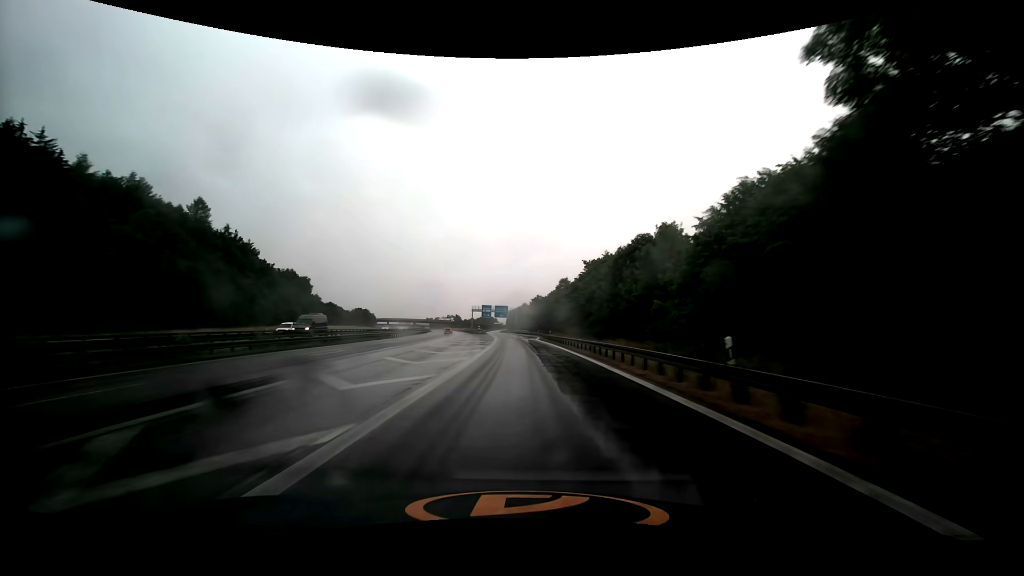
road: motorway_link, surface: asphalt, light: Day
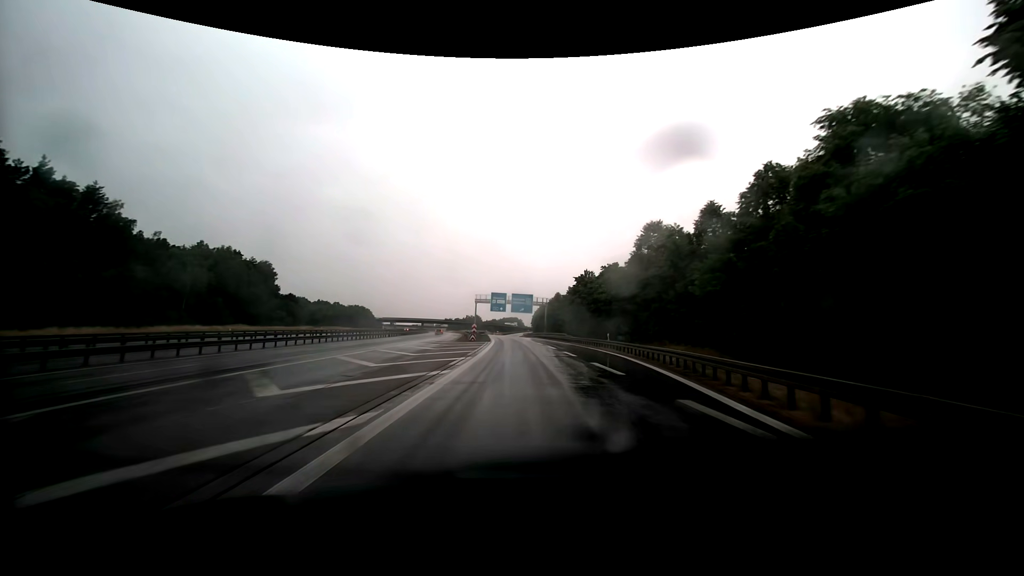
(-1.6, +66.0) m; -3°
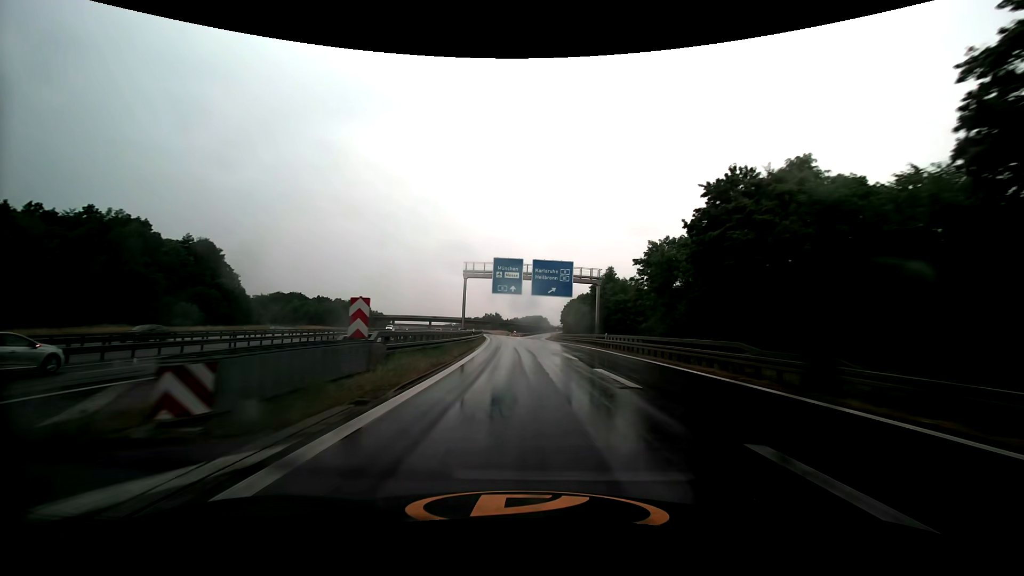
(-1.0, +52.1) m; -3°
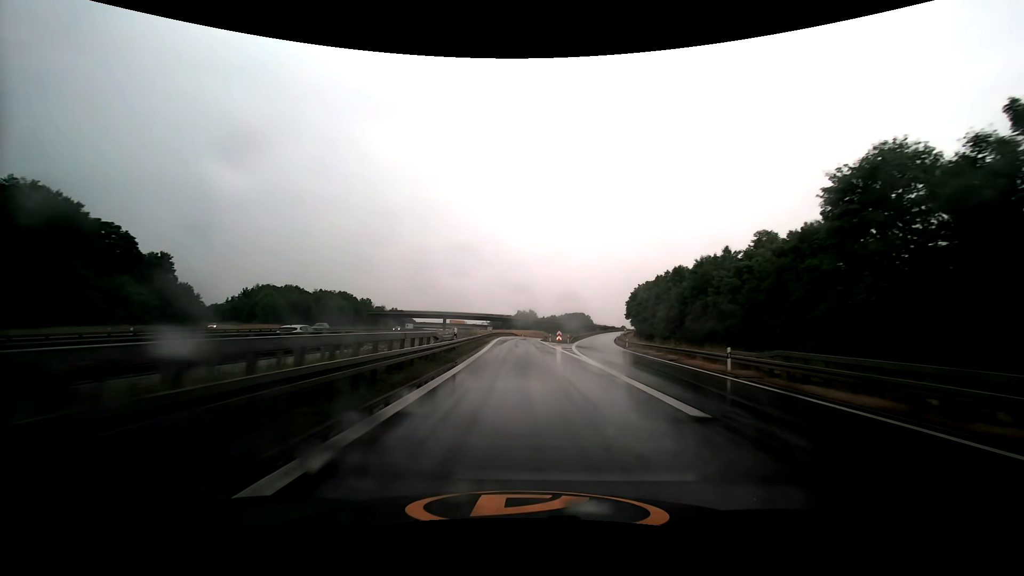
(-2.5, +63.9) m; -4°
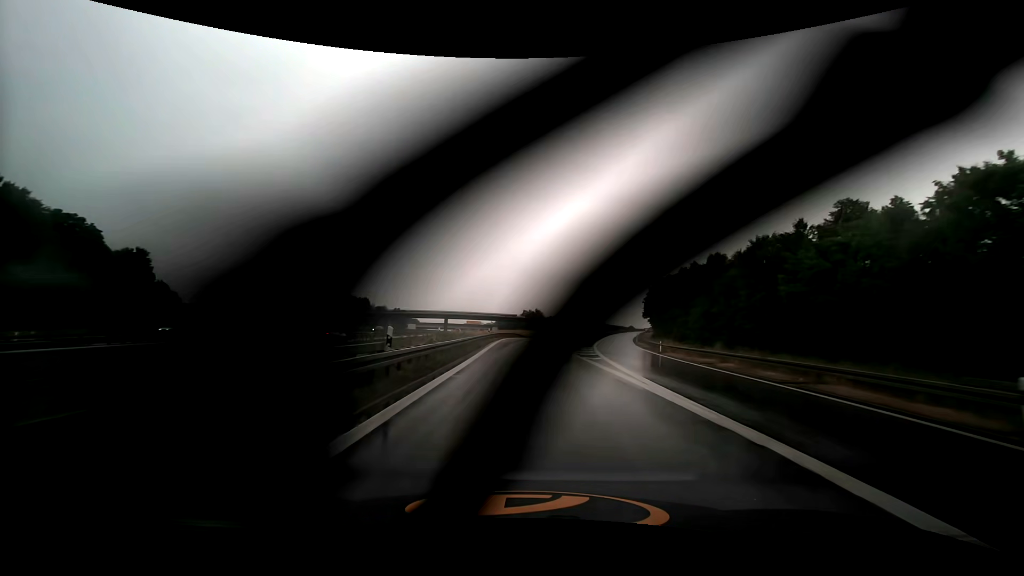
(-0.1, +12.5) m; -1°
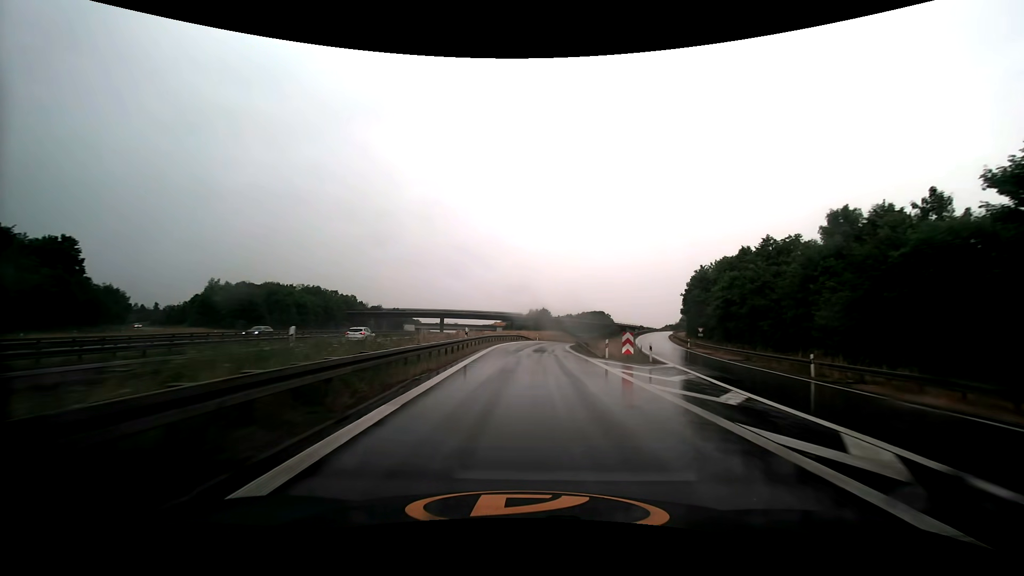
(-0.3, +24.8) m; -1°
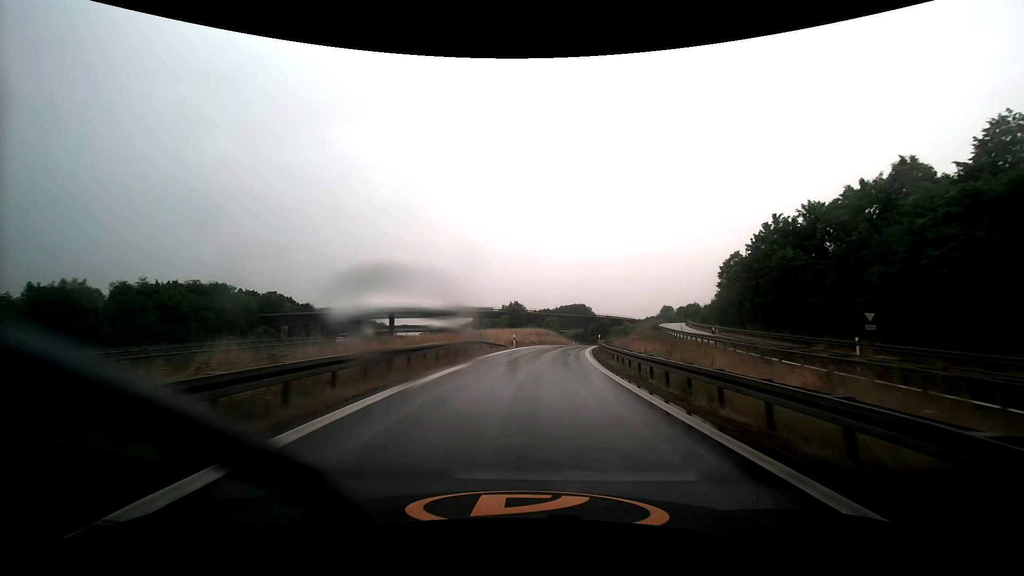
(+0.5, +36.3) m; +3°
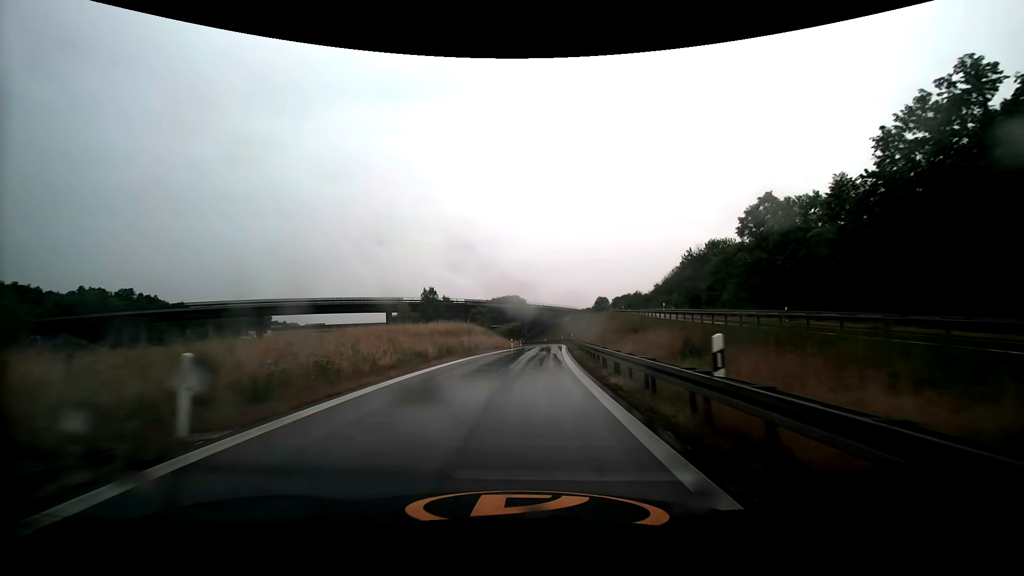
(+2.4, +34.8) m; +8°
(0, +10) (+1, +20) (+1, +30) (+2, +40) (+2, +50) (+3, +60) (+3, +70) (+3, +80) (+3, +90) (+2, +100) m
